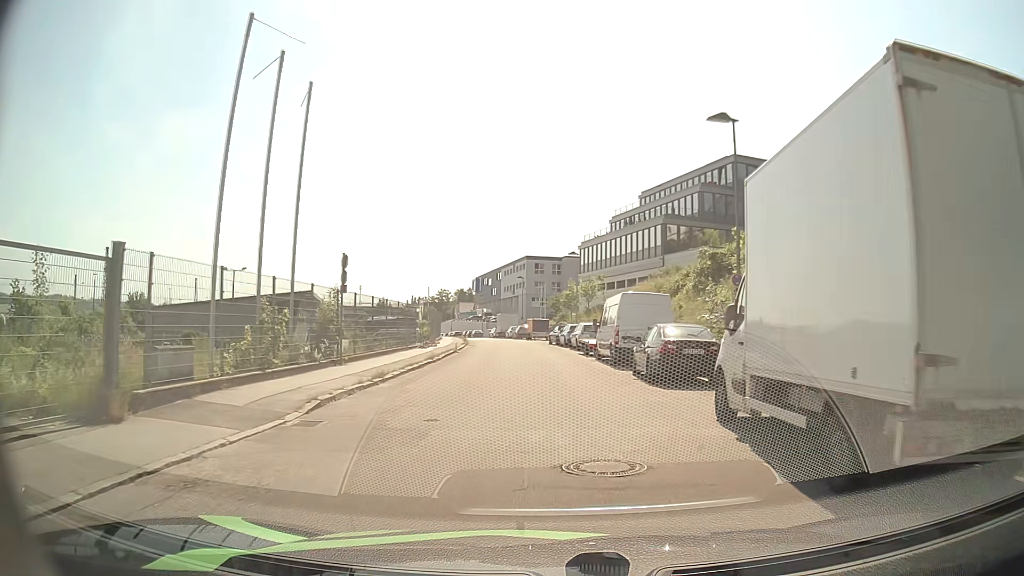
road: residential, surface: asphalt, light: Day
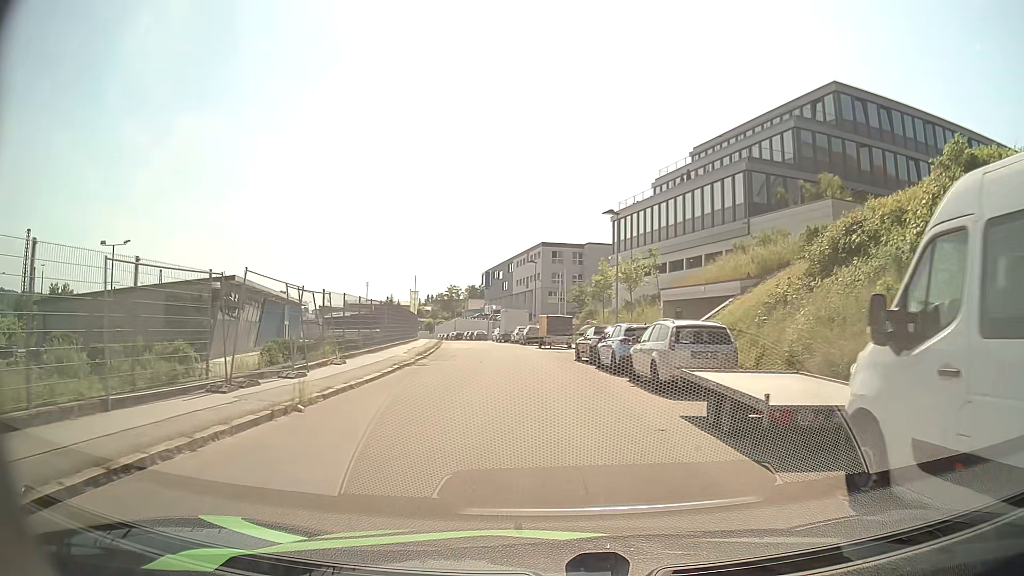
(-0.1, +22.6) m; -1°
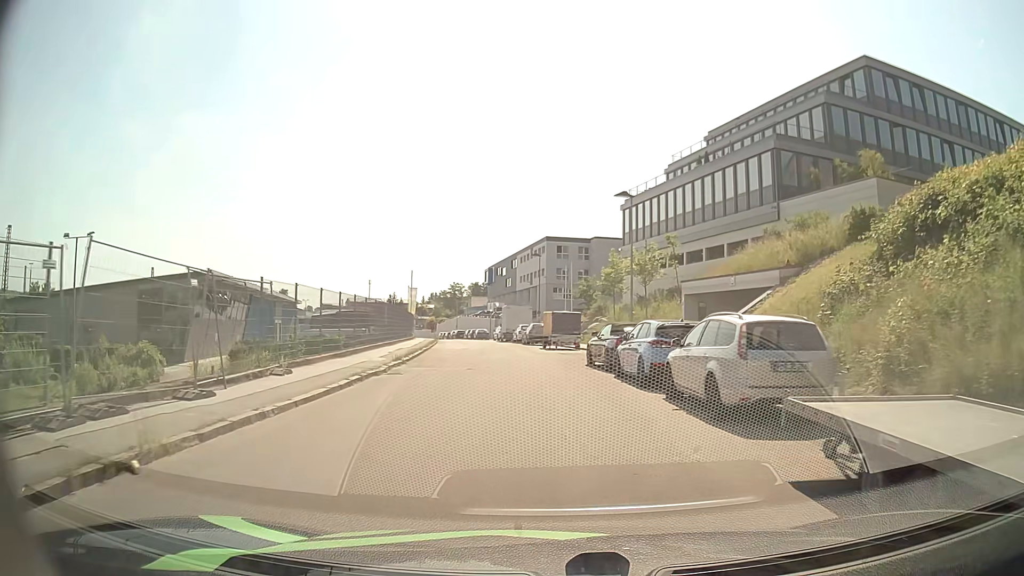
(0.0, +4.7) m; 0°
(0, +10) (0, +20) (-1, +30) (-2, +40) (-4, +50) (-6, +60) (-8, +69) (-10, +79) (-12, +89) (-14, +99) m
